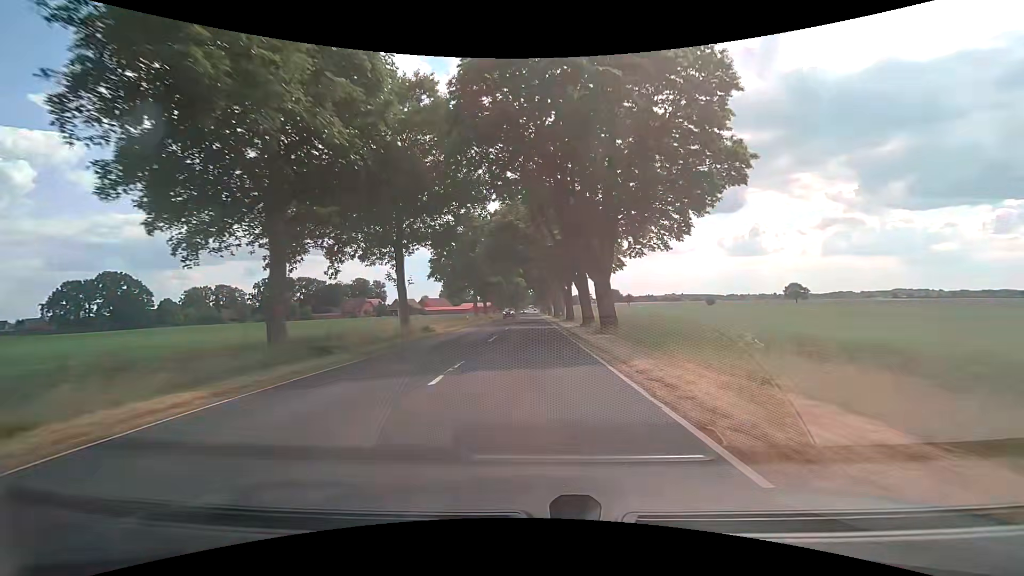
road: secondary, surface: asphalt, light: Day
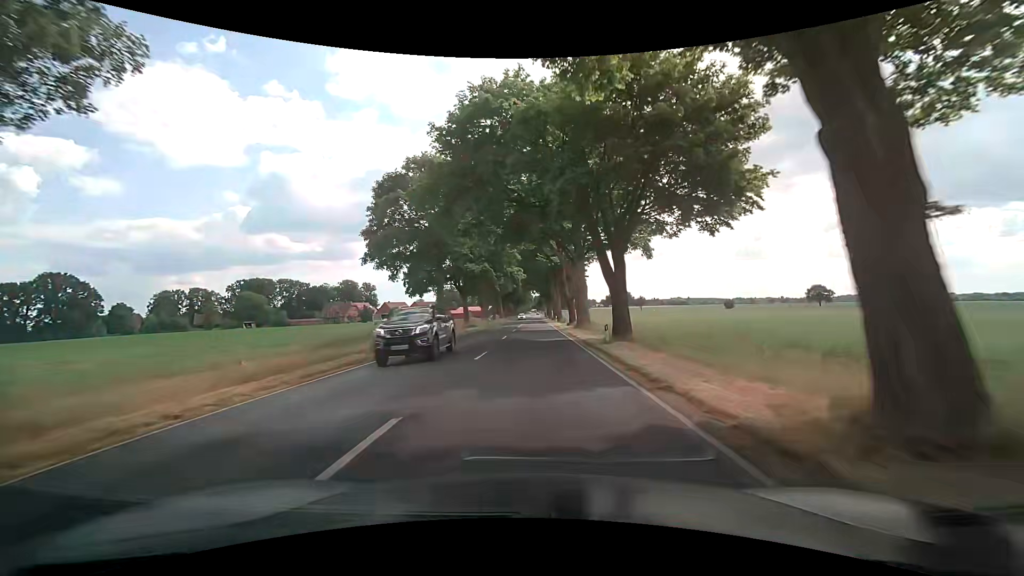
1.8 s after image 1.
(0.0, +30.9) m; -1°
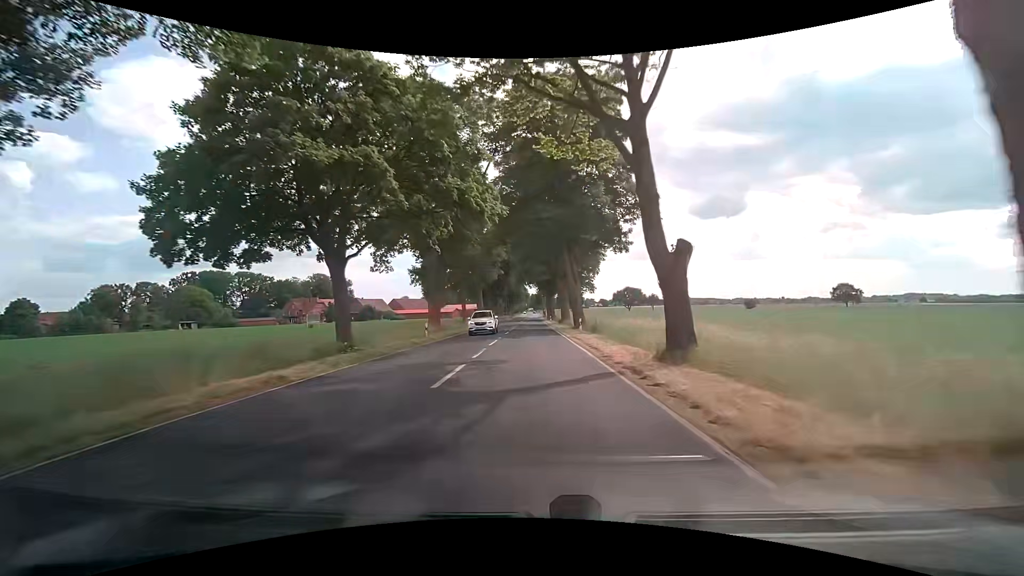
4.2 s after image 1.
(+0.6, +40.9) m; +1°
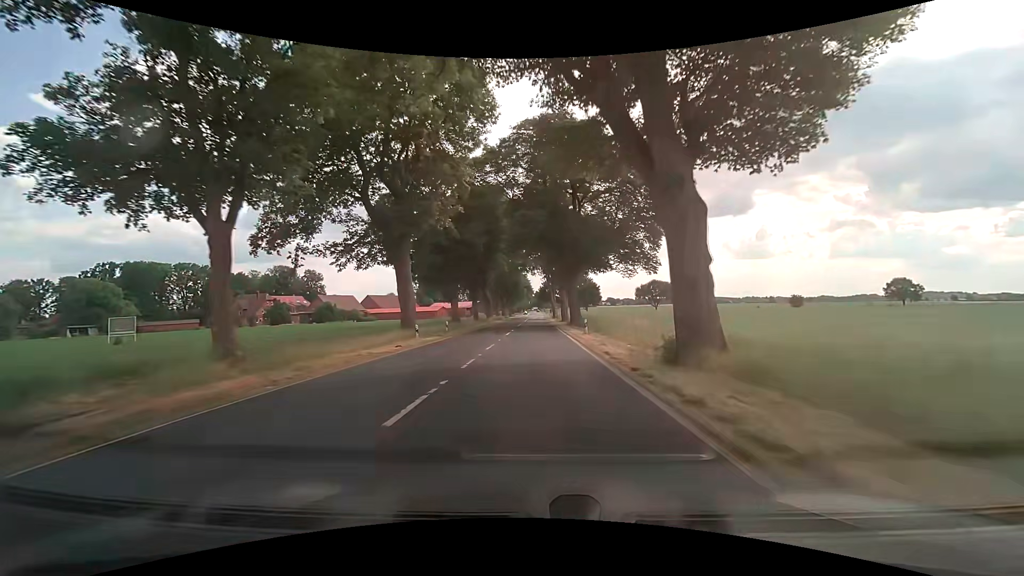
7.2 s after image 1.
(-0.2, +50.9) m; -1°
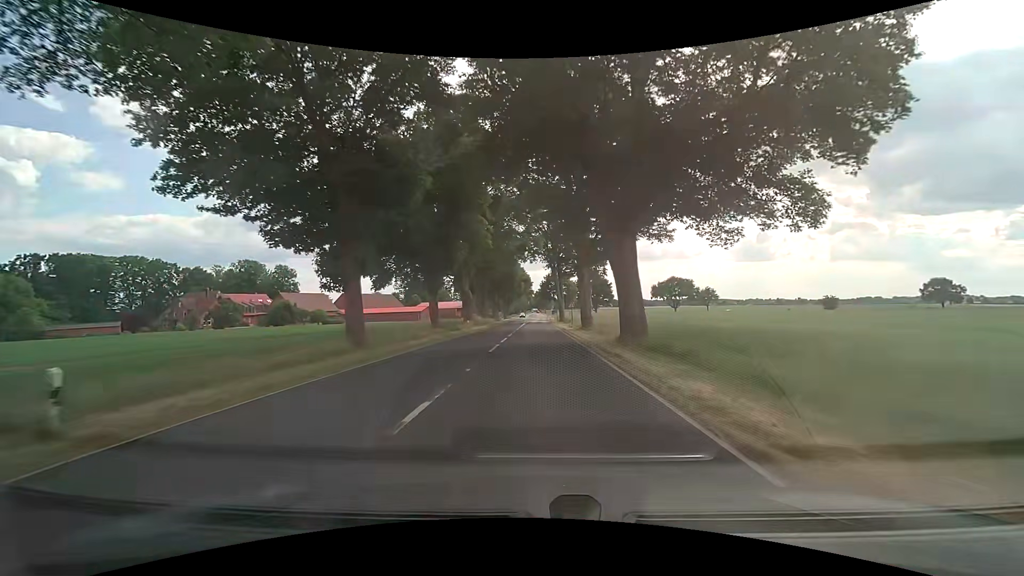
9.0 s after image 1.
(+0.2, +30.5) m; +1°
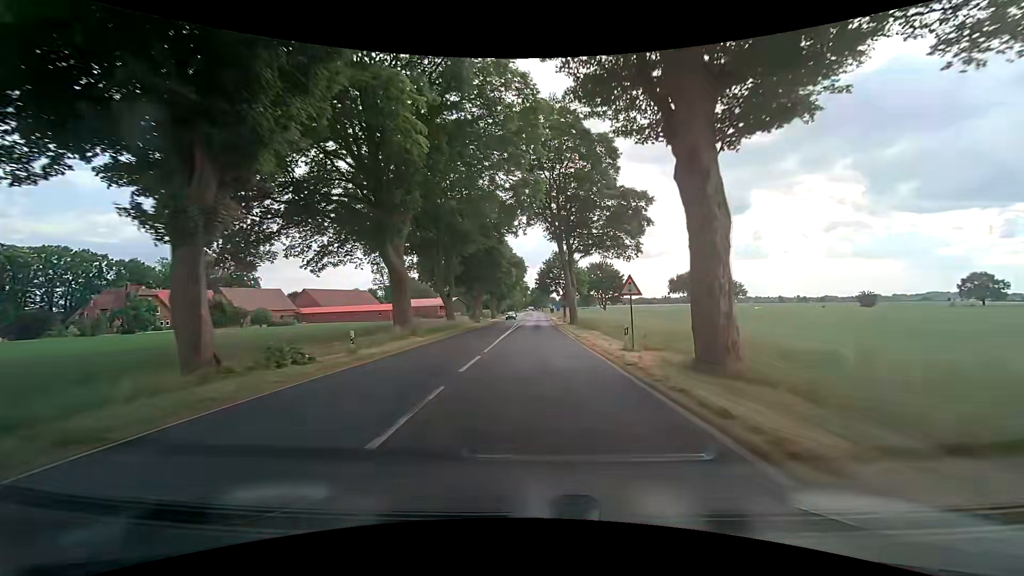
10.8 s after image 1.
(0.0, +30.6) m; 0°
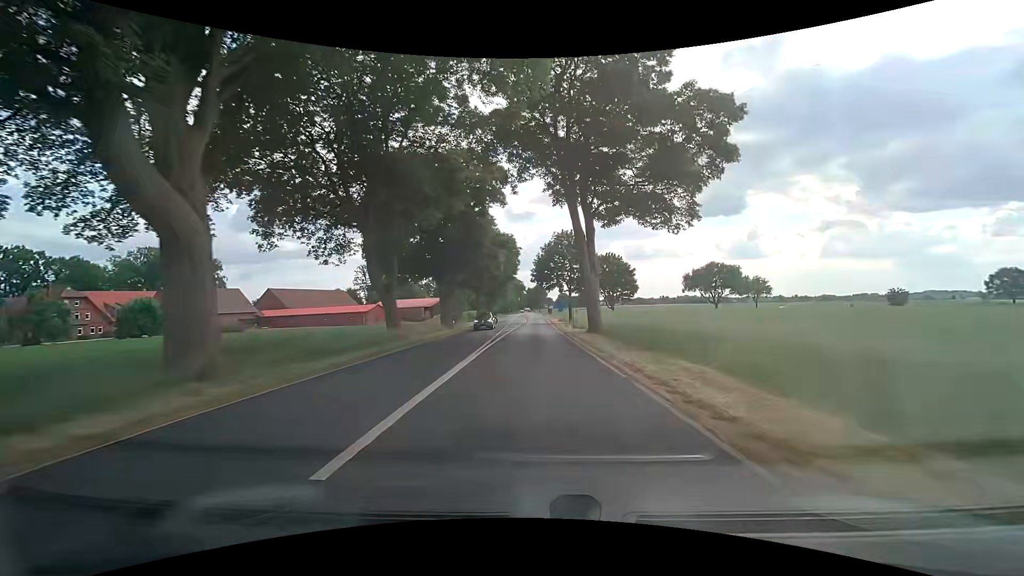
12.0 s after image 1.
(+0.1, +20.5) m; +1°
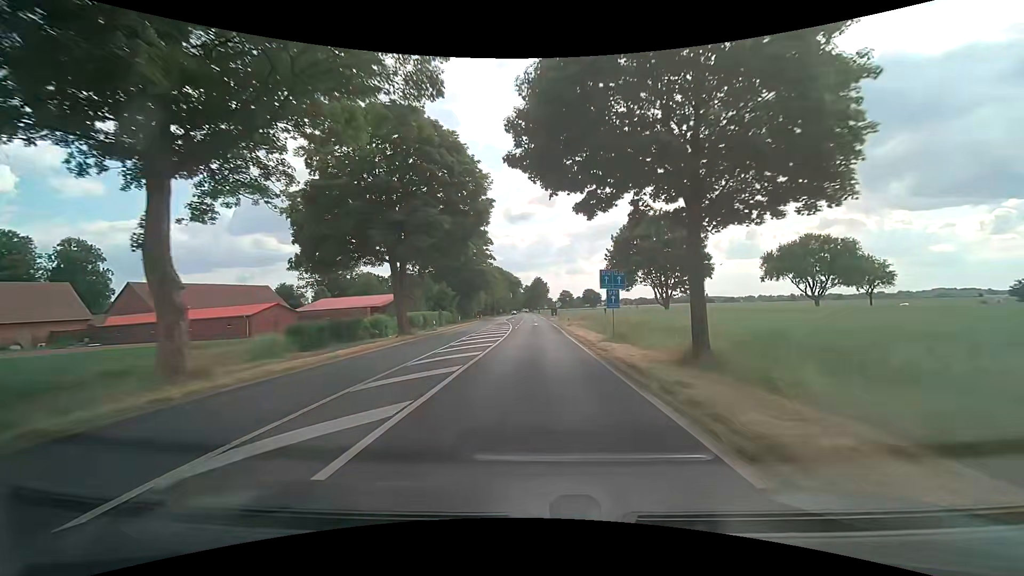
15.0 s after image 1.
(+0.2, +51.7) m; 0°
(0, +10) (0, +20) (0, +30) (0, +40) (0, +50) (0, +60) (0, +70) (0, +80) (0, +90) (0, +100) m
